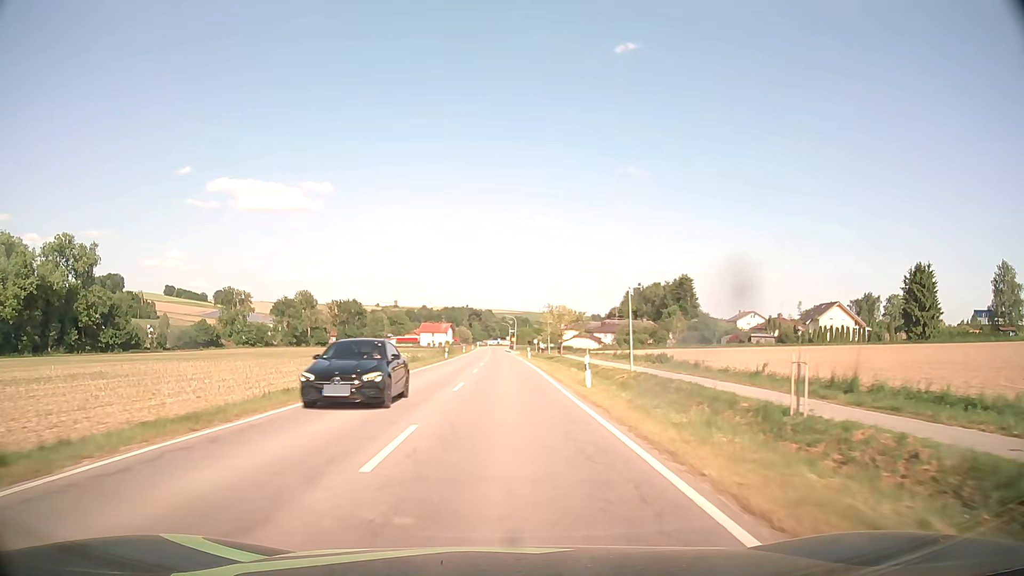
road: secondary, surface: asphalt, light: Day
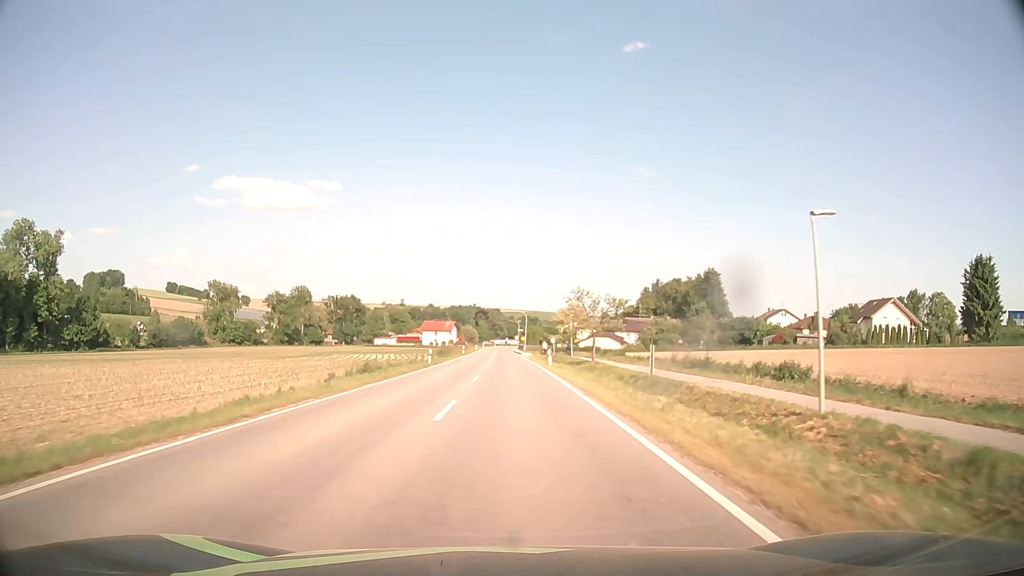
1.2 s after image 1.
(-0.1, +19.7) m; -1°
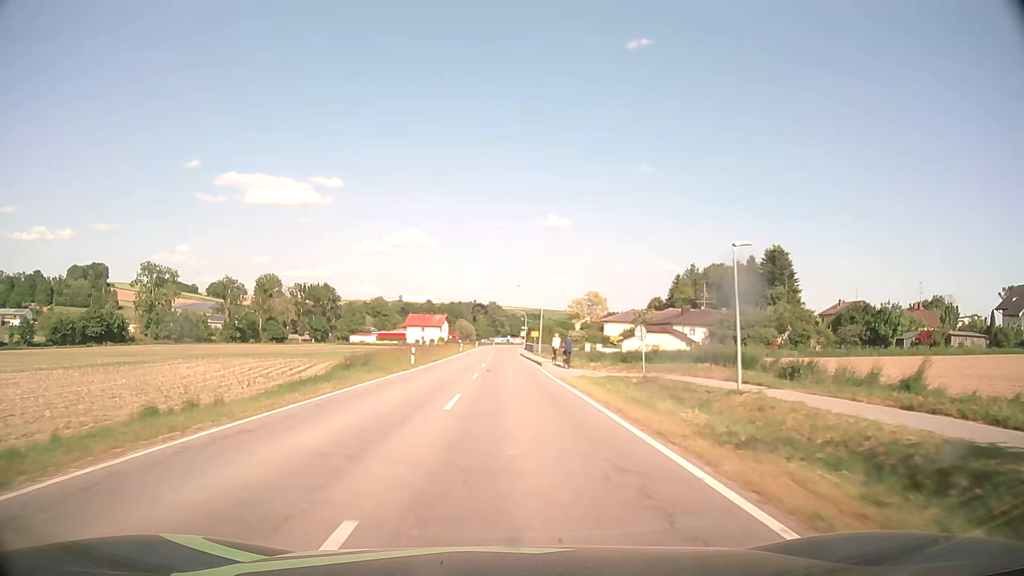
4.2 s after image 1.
(0.0, +47.0) m; 0°
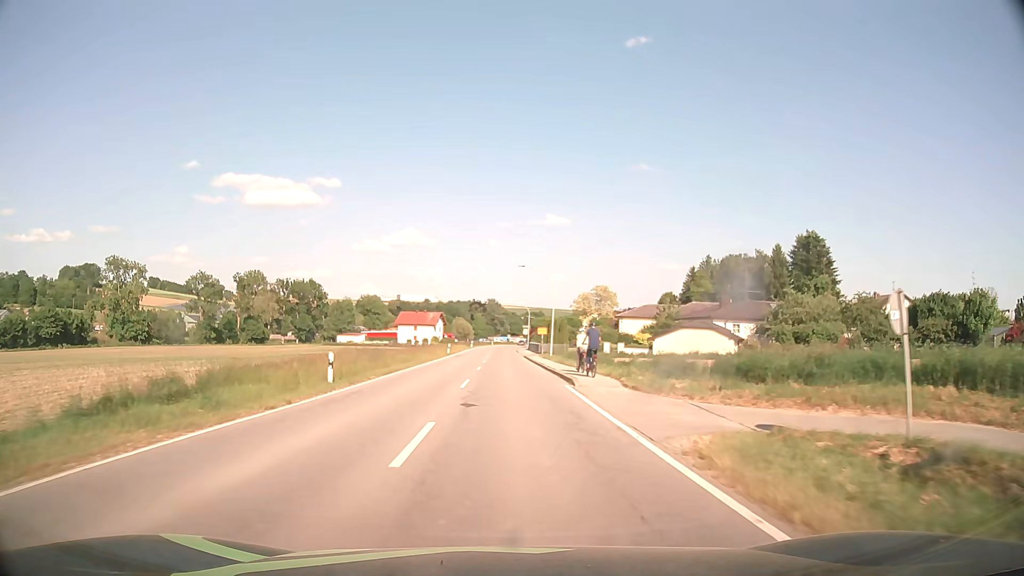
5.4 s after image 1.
(0.0, +18.1) m; 0°
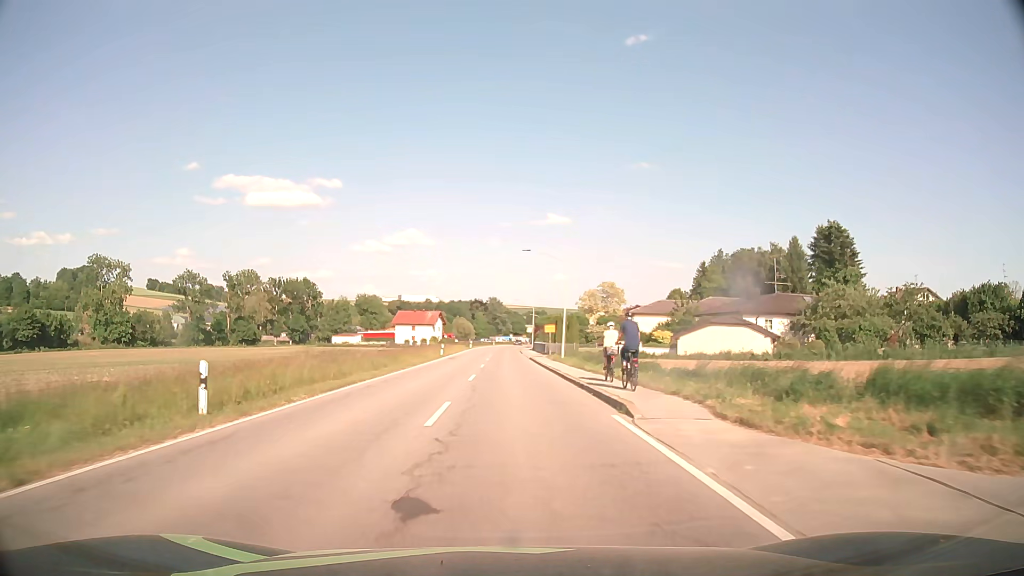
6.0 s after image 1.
(0.0, +9.0) m; 0°
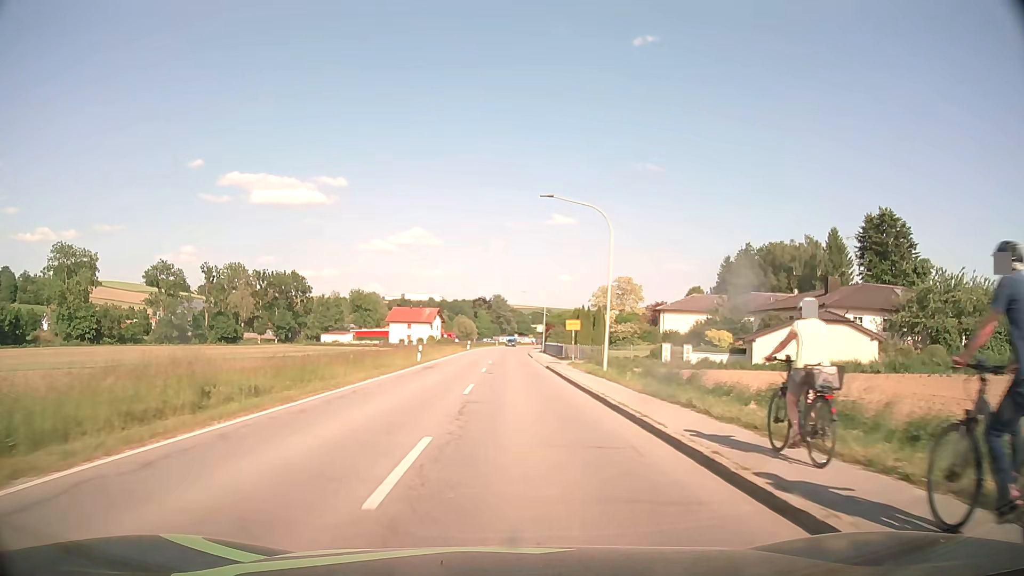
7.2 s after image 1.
(-0.1, +17.2) m; 0°
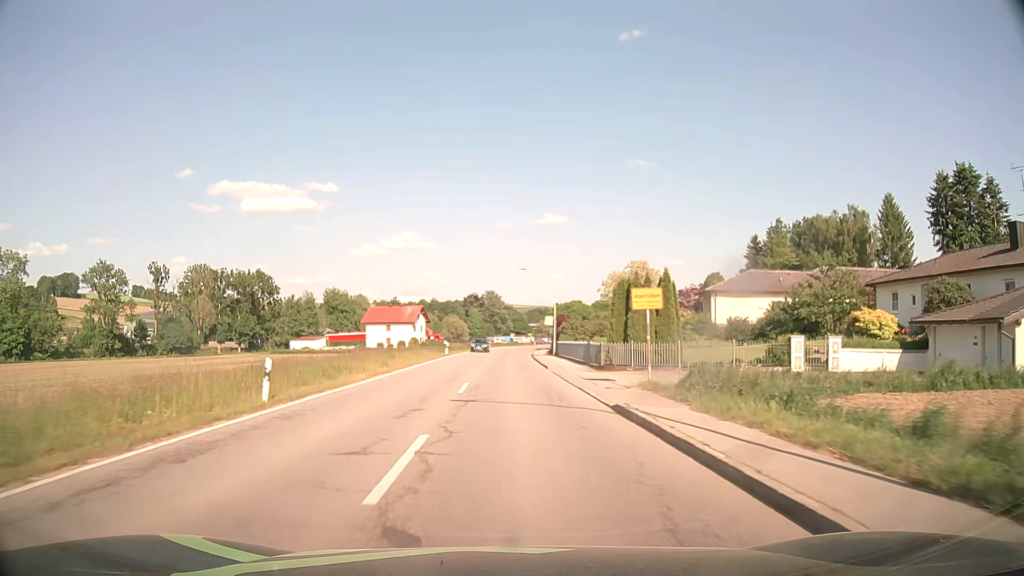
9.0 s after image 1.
(+0.1, +24.5) m; +1°
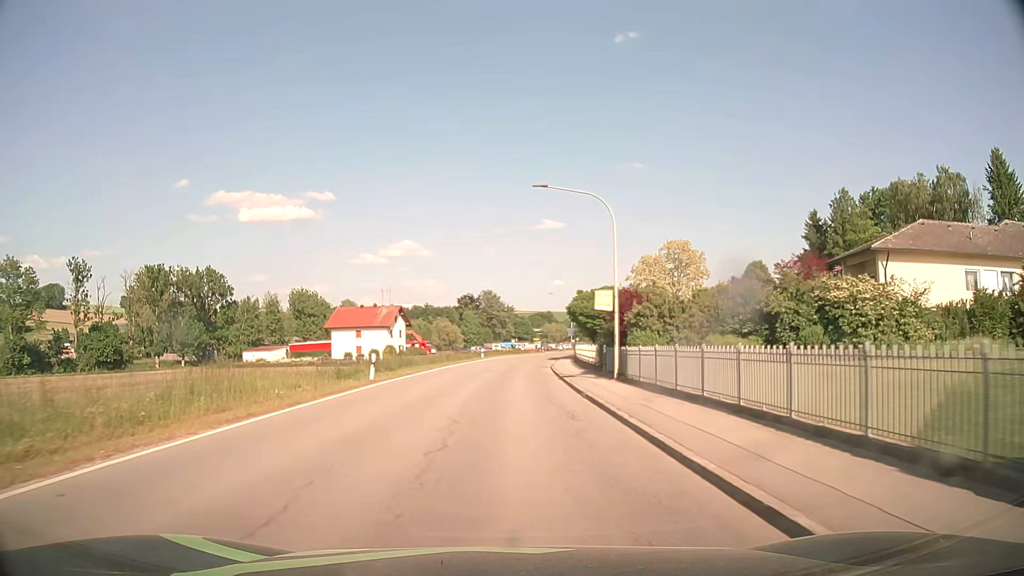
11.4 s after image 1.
(0.0, +31.5) m; 0°
(0, +10) (0, +20) (0, +30) (+1, +40) (+1, +50) (+2, +60) (+3, +70) (+4, +80) (+6, +90) (+7, +100) m
